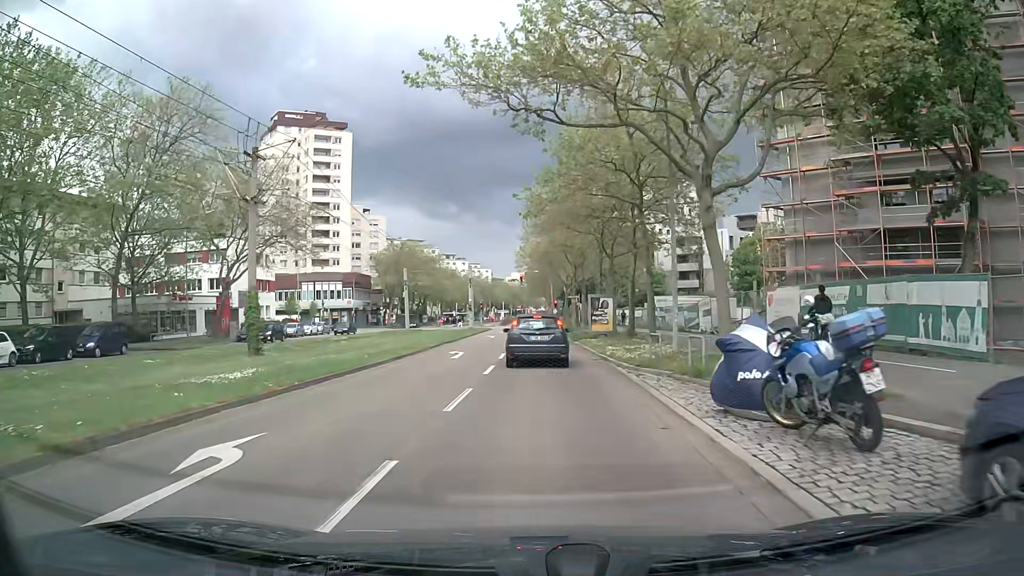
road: tertiary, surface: asphalt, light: Day
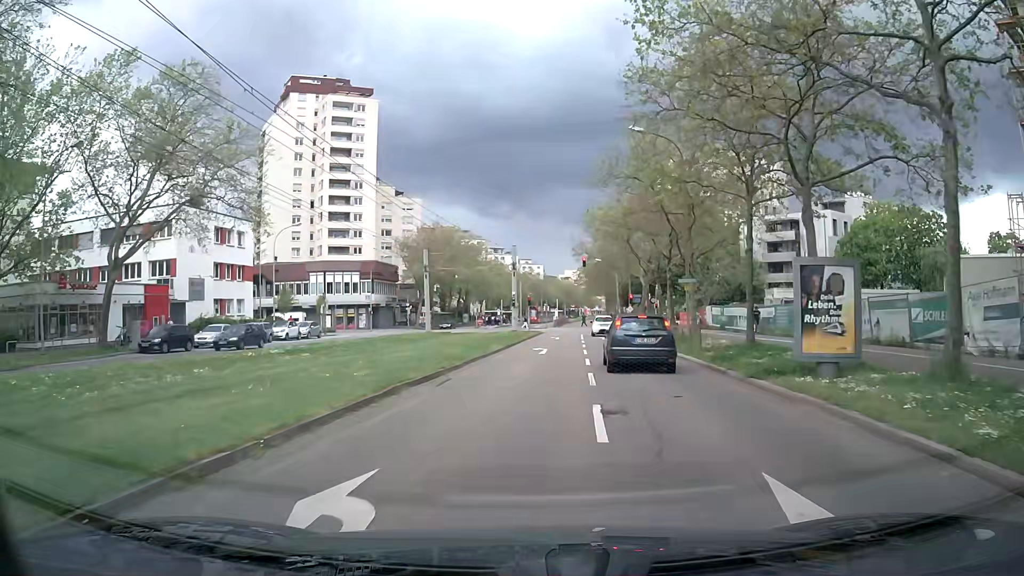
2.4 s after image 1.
(-1.3, +21.9) m; -4°
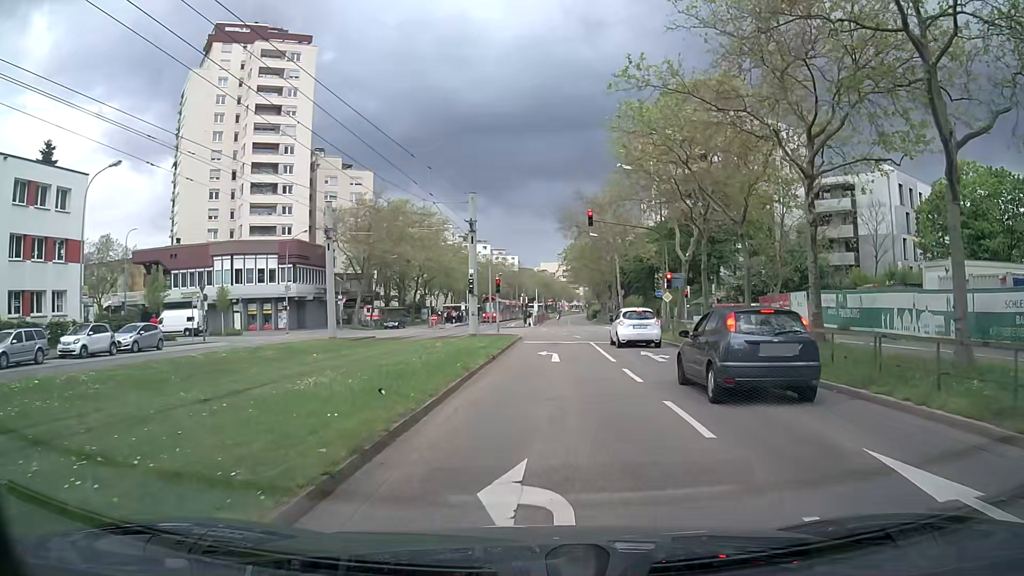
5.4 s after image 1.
(0.0, +23.8) m; +2°
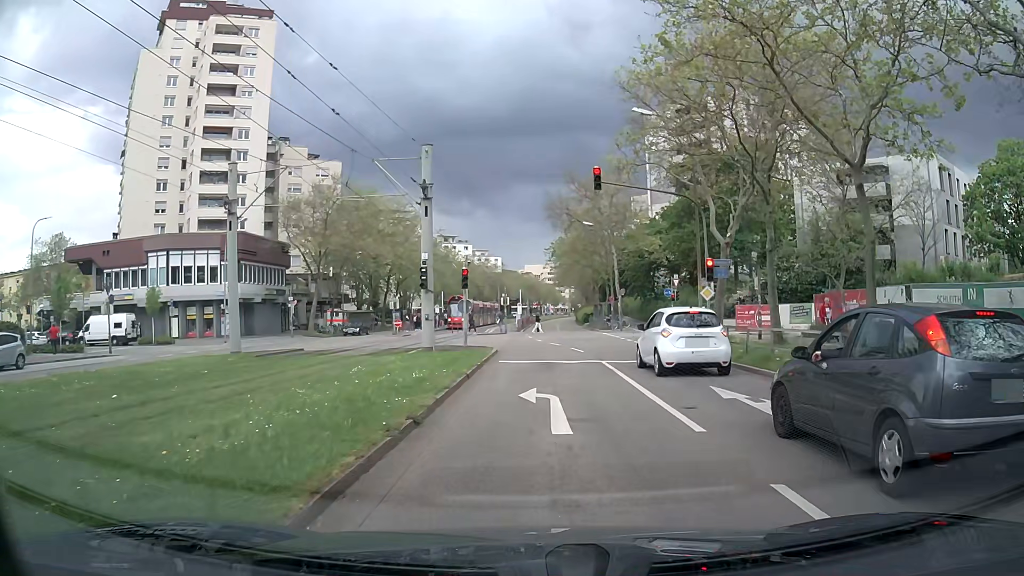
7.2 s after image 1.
(+0.1, +10.7) m; +1°
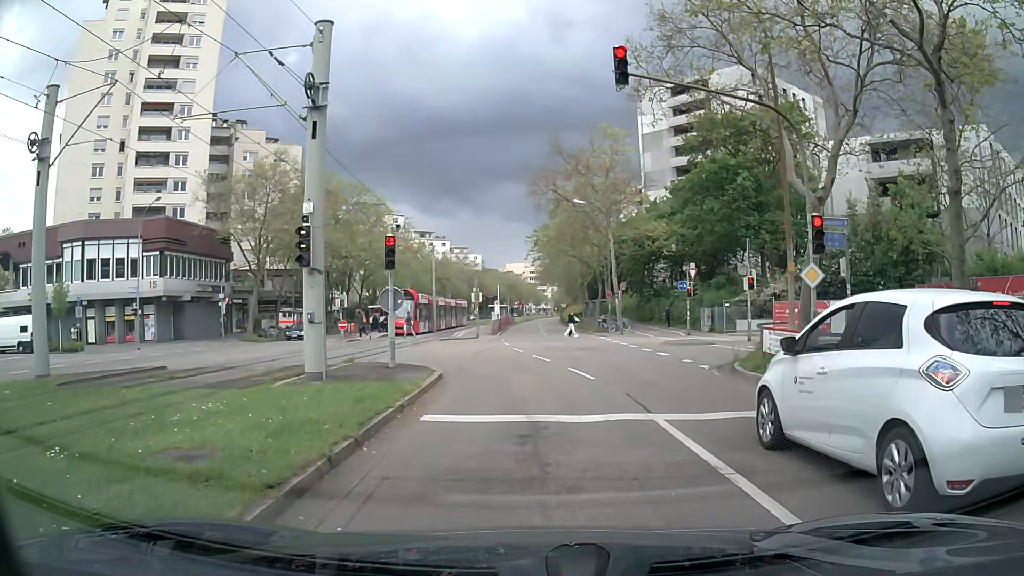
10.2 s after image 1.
(+0.3, +10.8) m; +2°
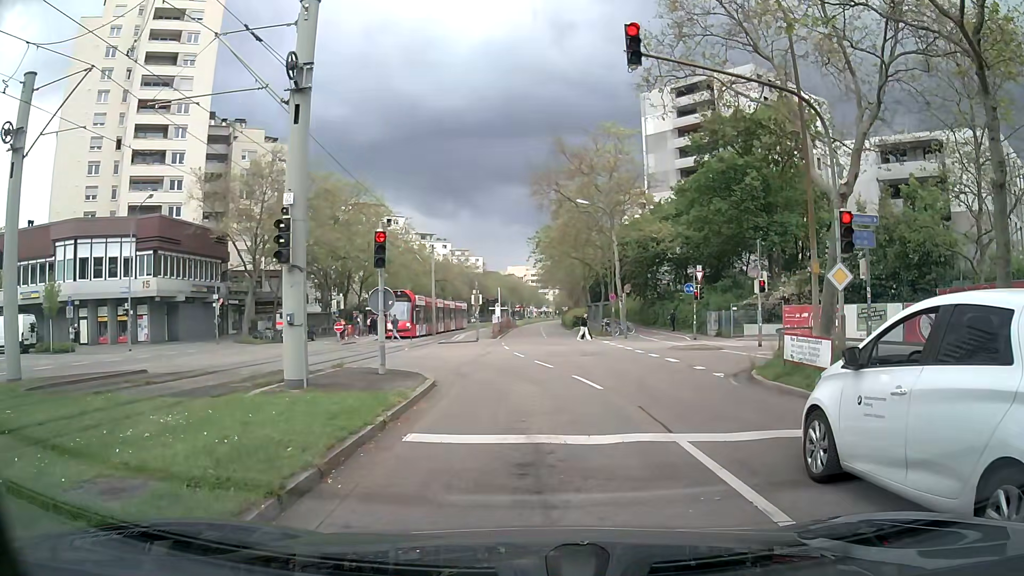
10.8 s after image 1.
(0.0, +1.2) m; +1°
